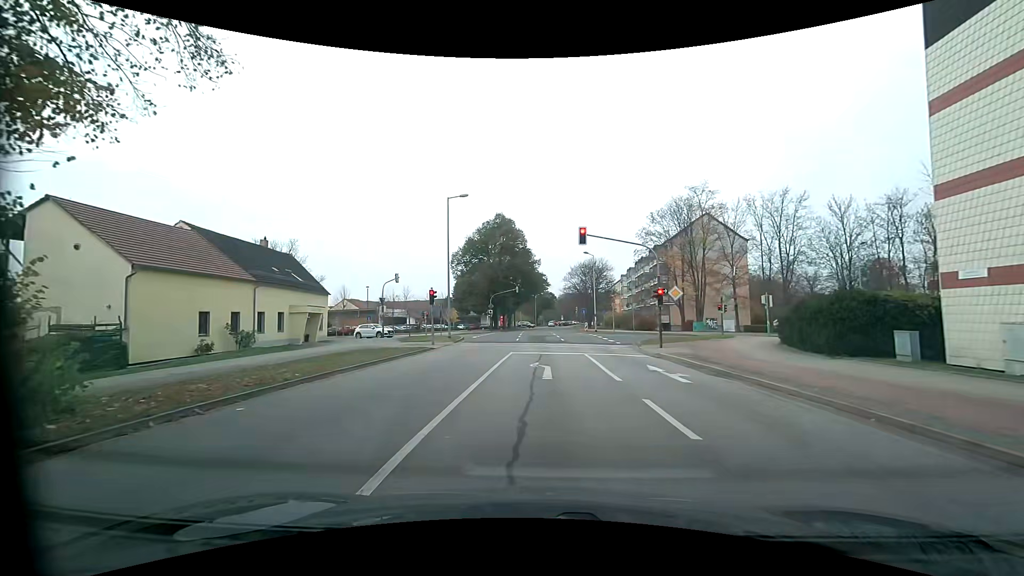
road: residential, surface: asphalt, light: Day
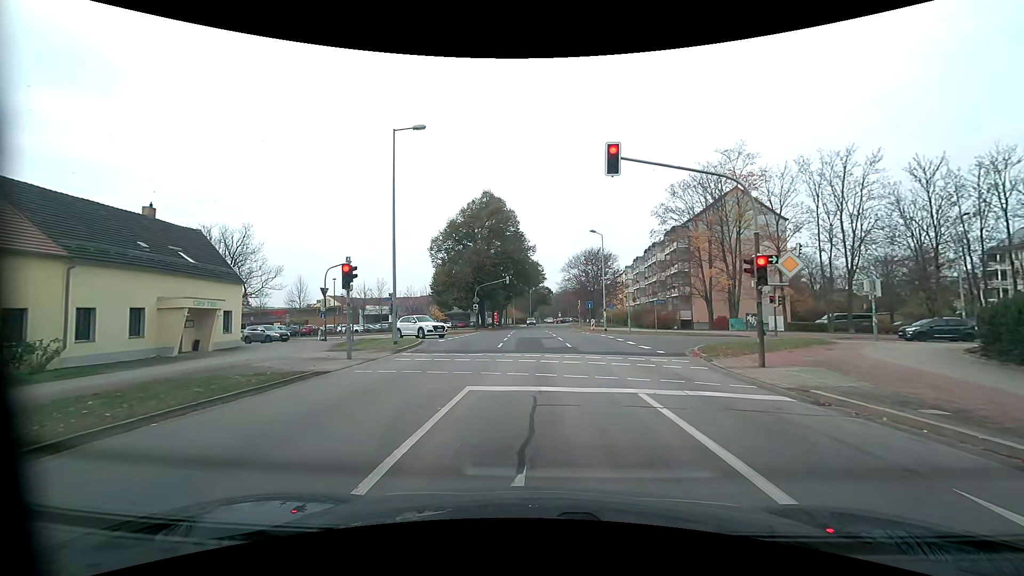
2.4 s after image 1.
(+0.2, +12.2) m; +2°
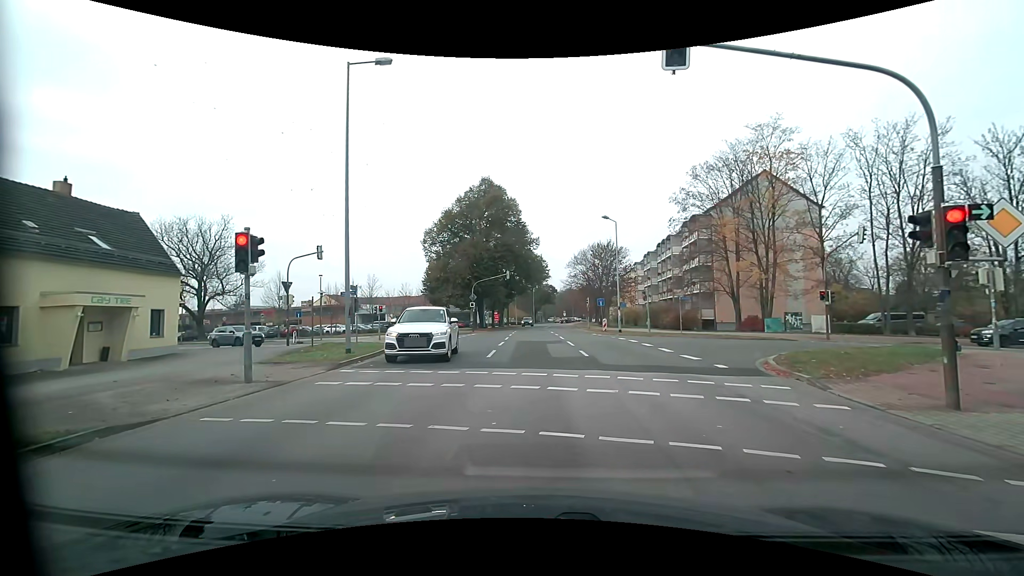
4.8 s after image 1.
(-0.1, +5.8) m; -2°
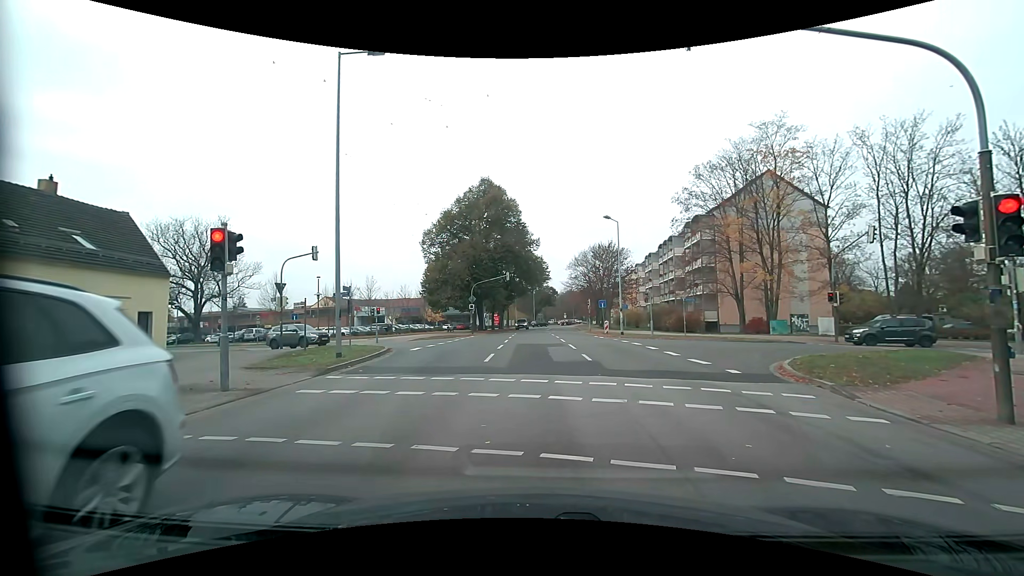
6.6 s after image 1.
(0.0, +0.8) m; 0°
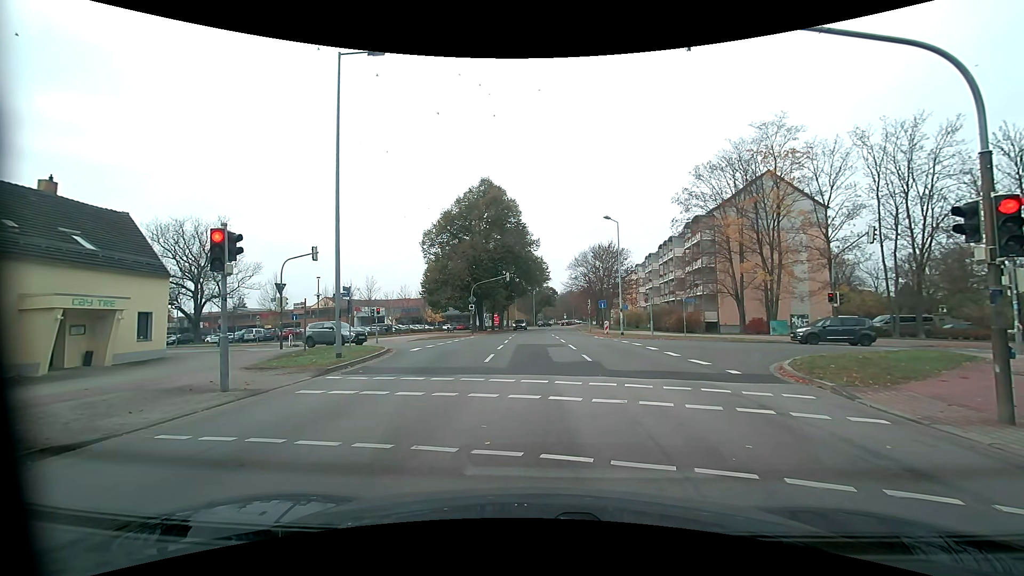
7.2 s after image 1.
(0.0, 0.0) m; 0°
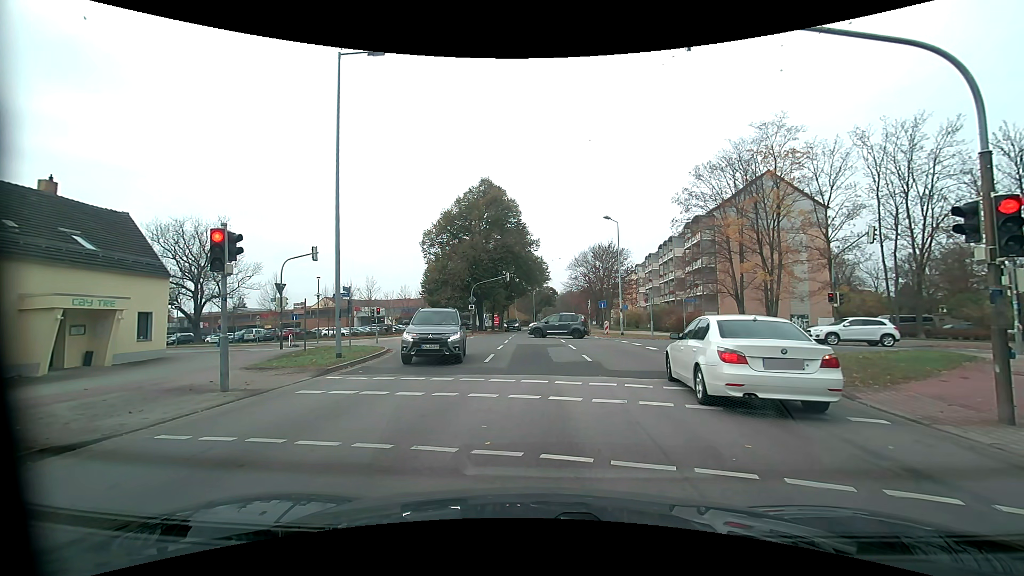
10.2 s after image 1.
(0.0, +0.1) m; 0°
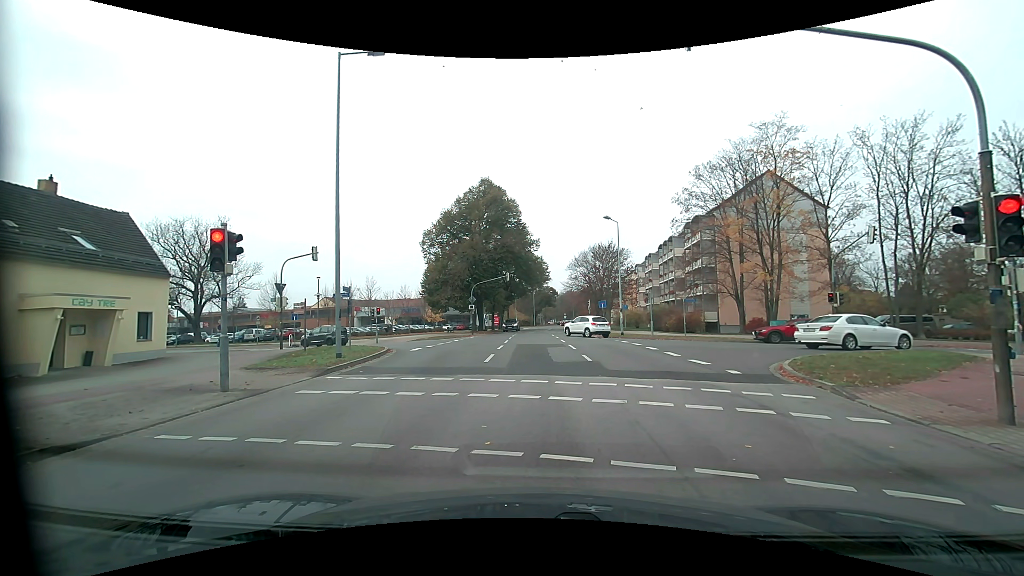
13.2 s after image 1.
(0.0, 0.0) m; 0°
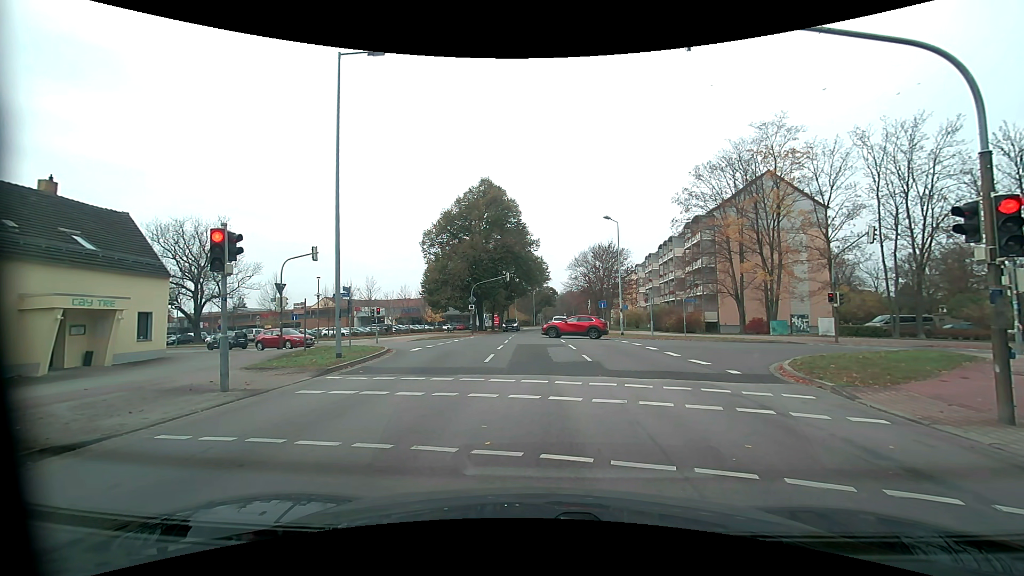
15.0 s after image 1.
(0.0, 0.0) m; 0°
(0, +10) (0, +20) (0, +30) (-6, +38) (-15, +42) (-25, +46) (-34, +49) (-43, +53) (-52, +57) (-61, +61) m
